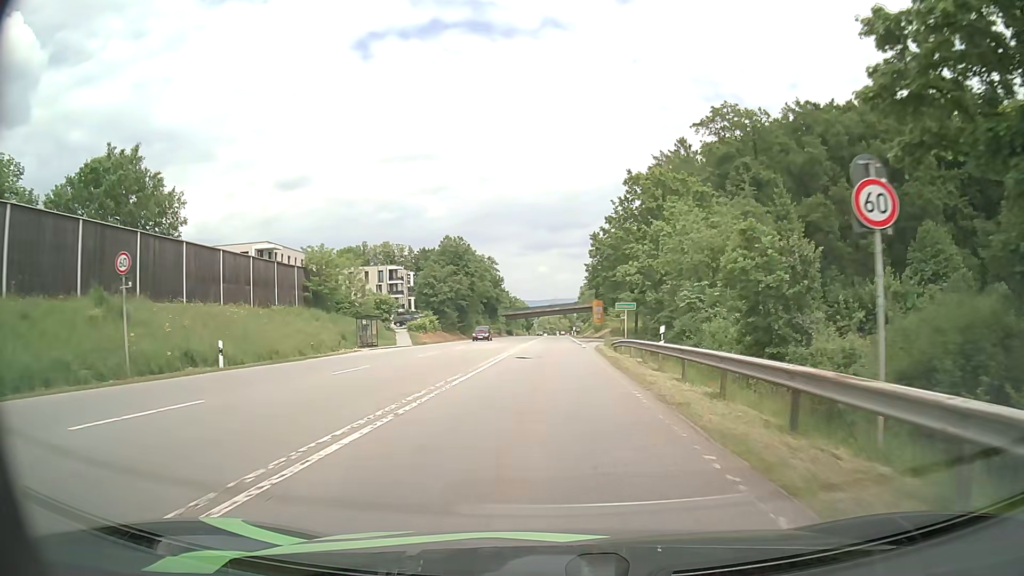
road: secondary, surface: asphalt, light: Day
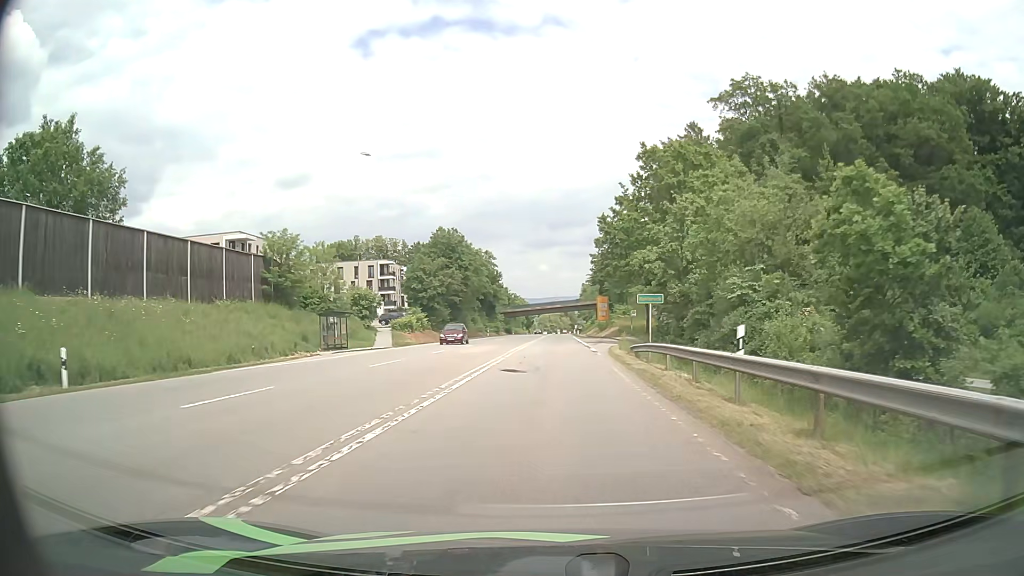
(0.0, +8.5) m; 0°
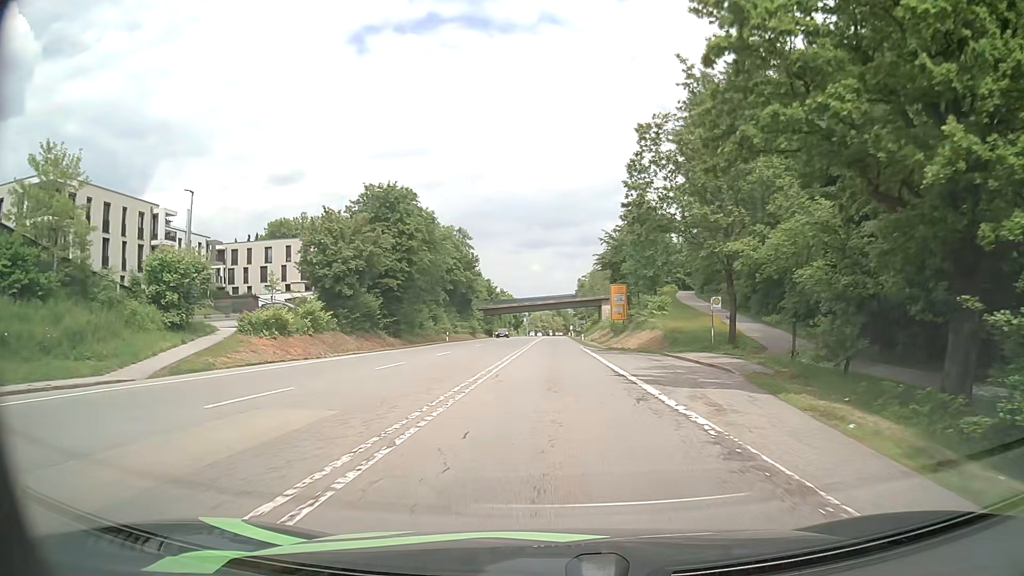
(0.0, +34.1) m; 0°
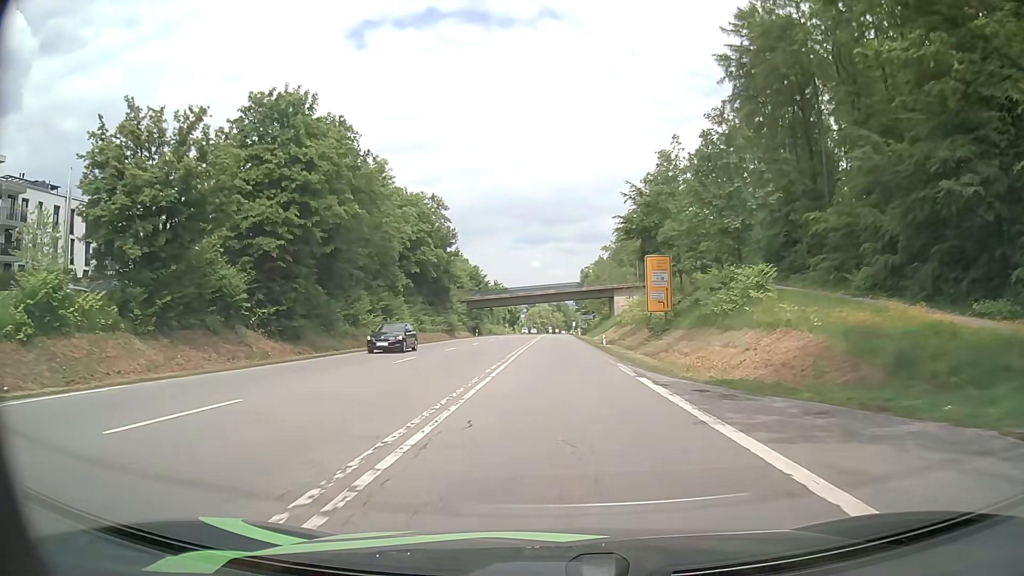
(0.0, +26.5) m; 0°
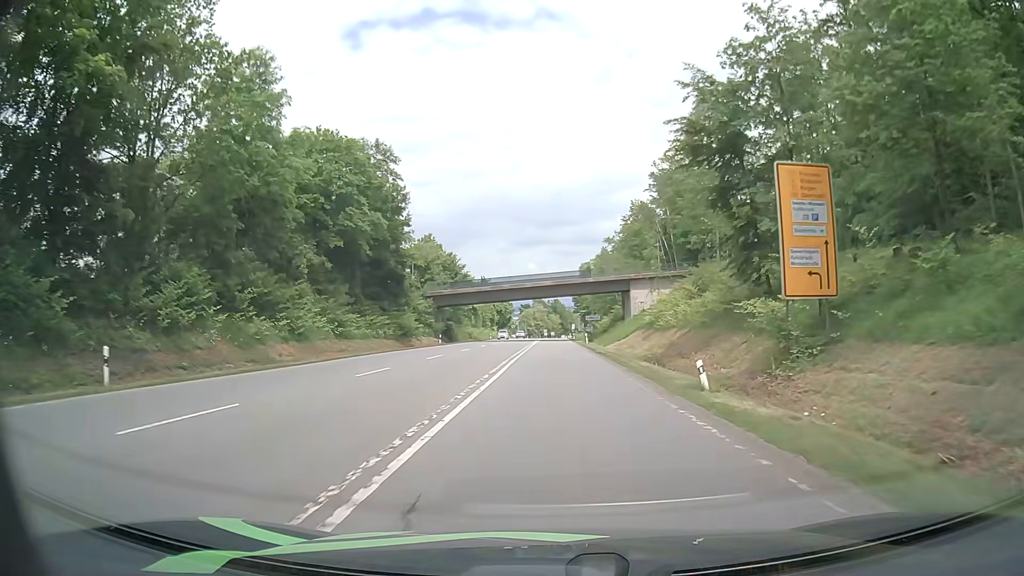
(+0.2, +27.6) m; +1°
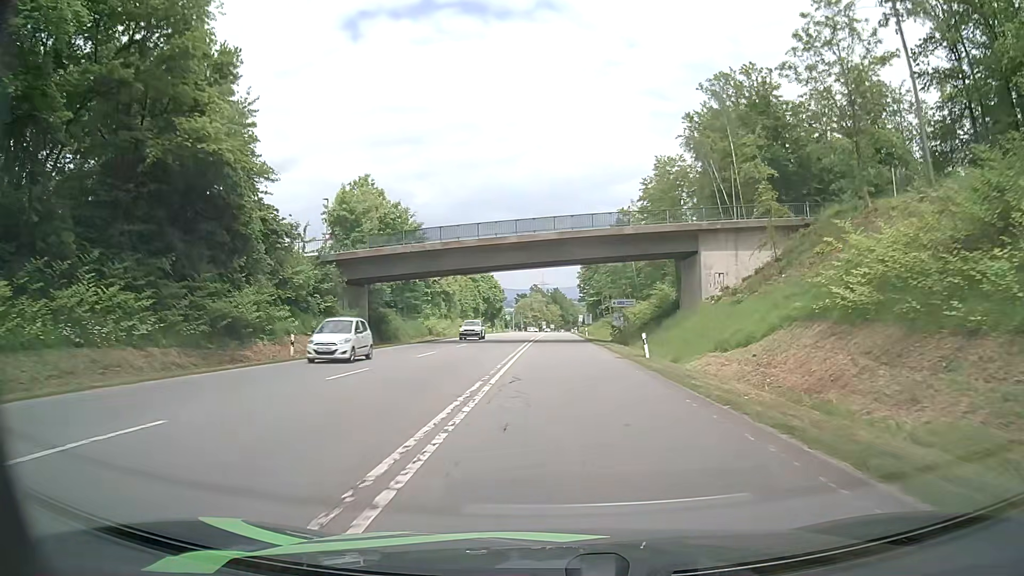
(-0.2, +37.6) m; 0°
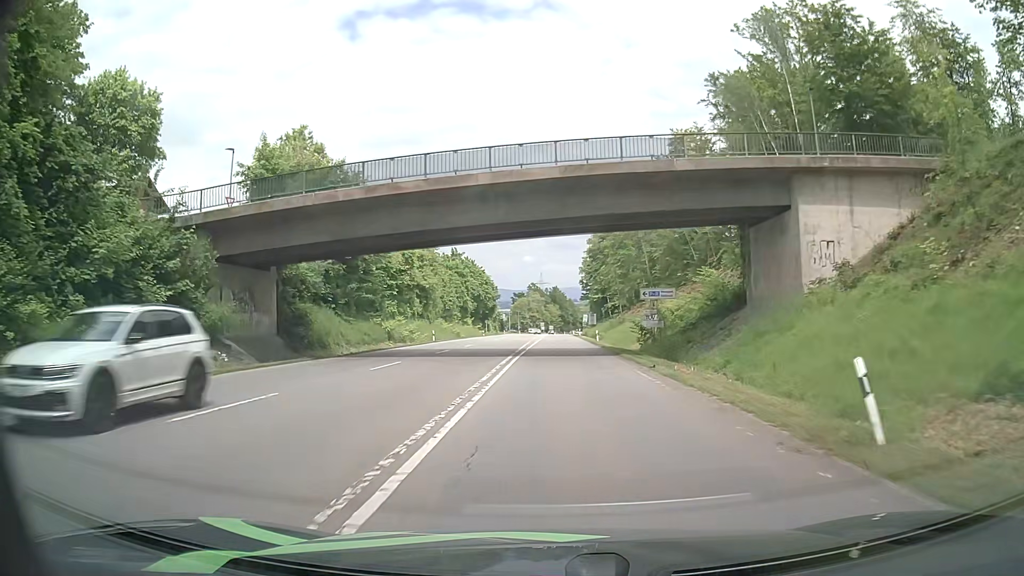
(+0.1, +18.4) m; +1°
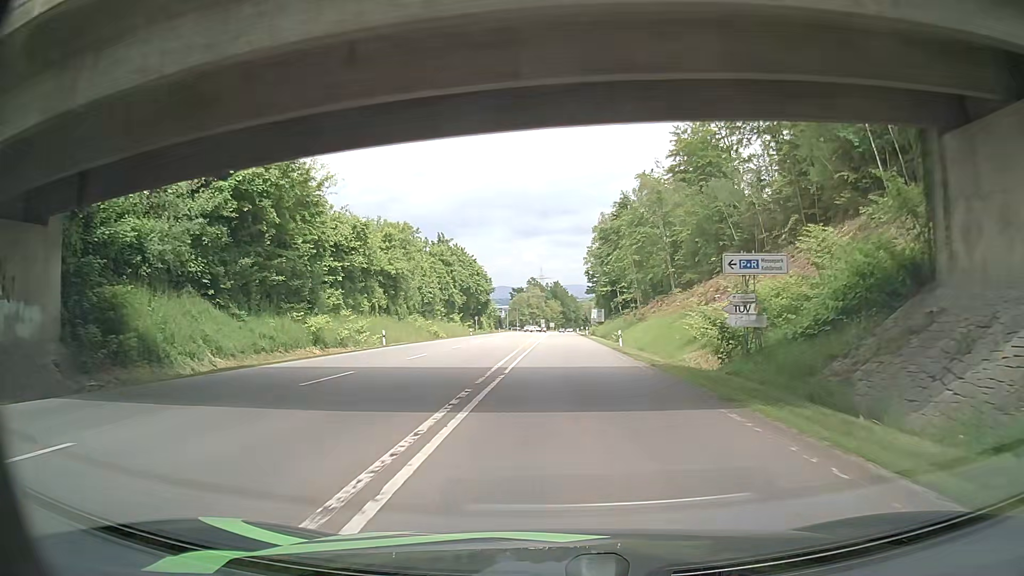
(-0.1, +18.0) m; -1°
(0, +10) (0, +20) (0, +30) (0, +40) (0, +50) (+1, +60) (+1, +70) (+1, +80) (+2, +90) (+2, +100) m
